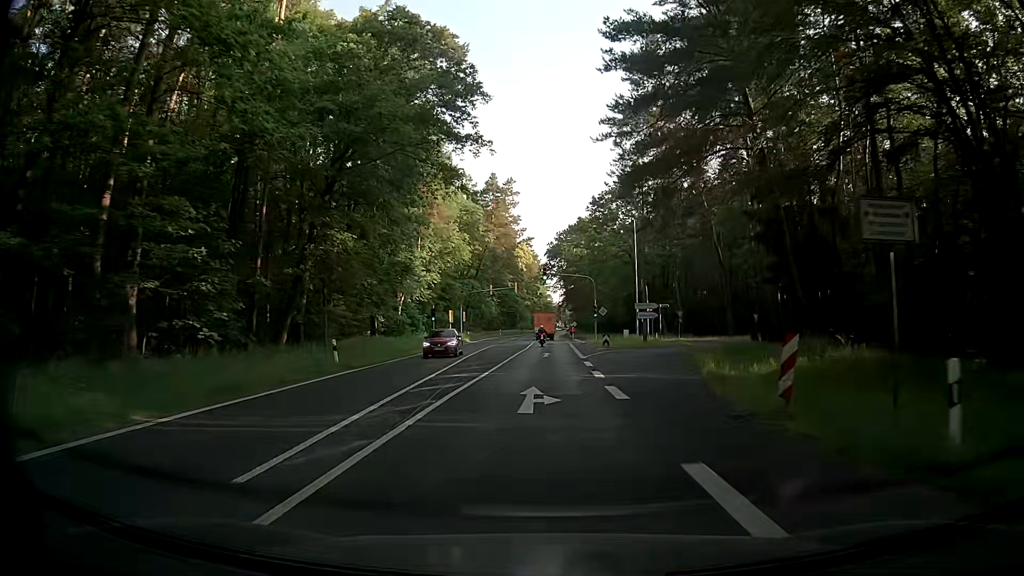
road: secondary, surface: asphalt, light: Day
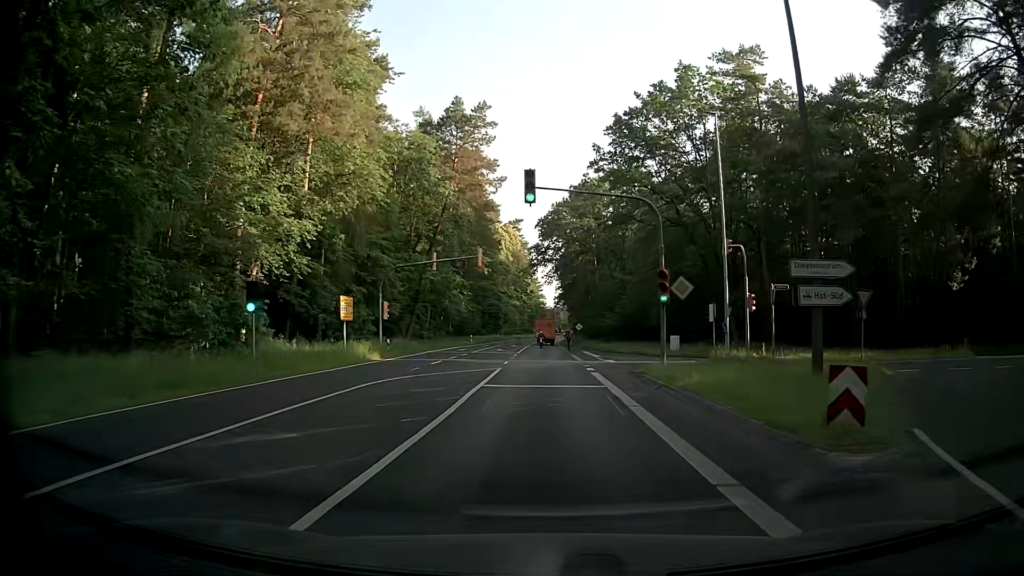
(+0.6, +36.3) m; +2°
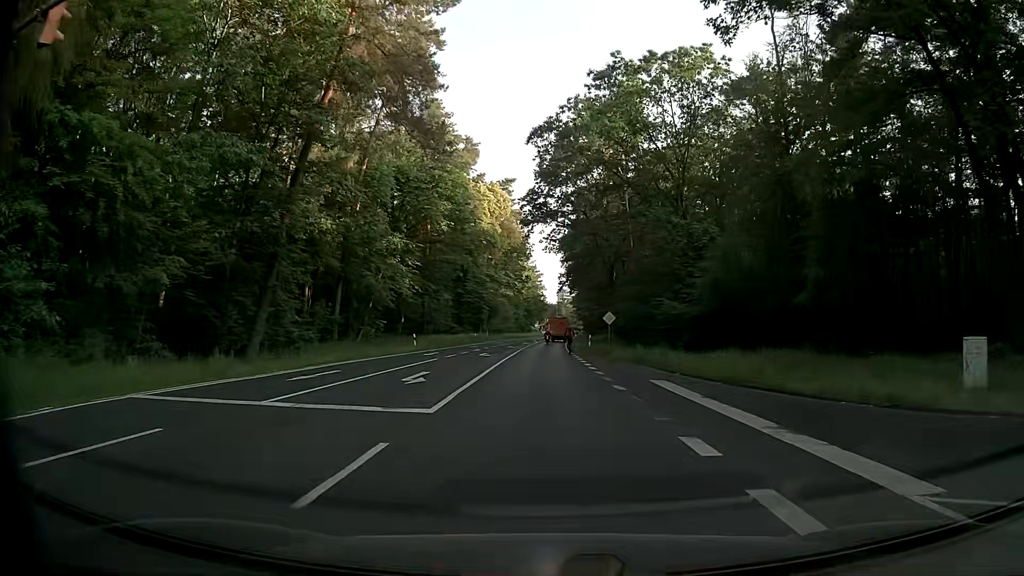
(0.0, +36.3) m; -1°
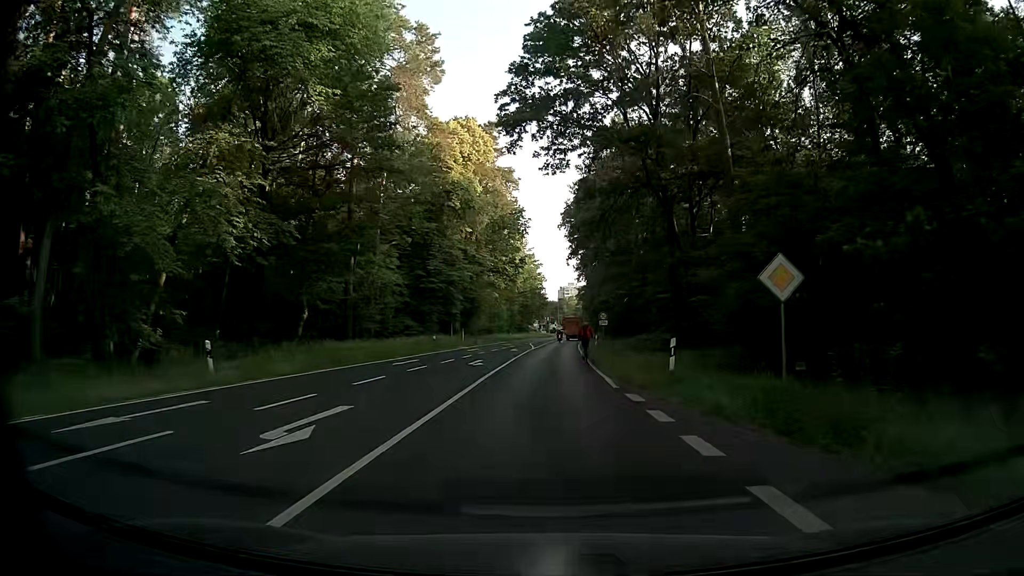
(+0.2, +29.9) m; 0°
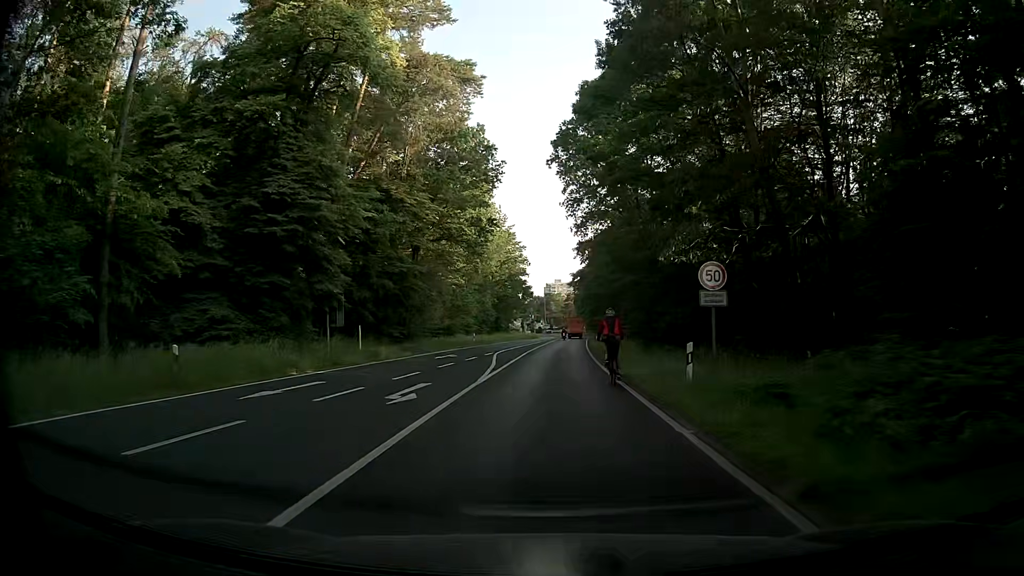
(+0.4, +34.4) m; +1°
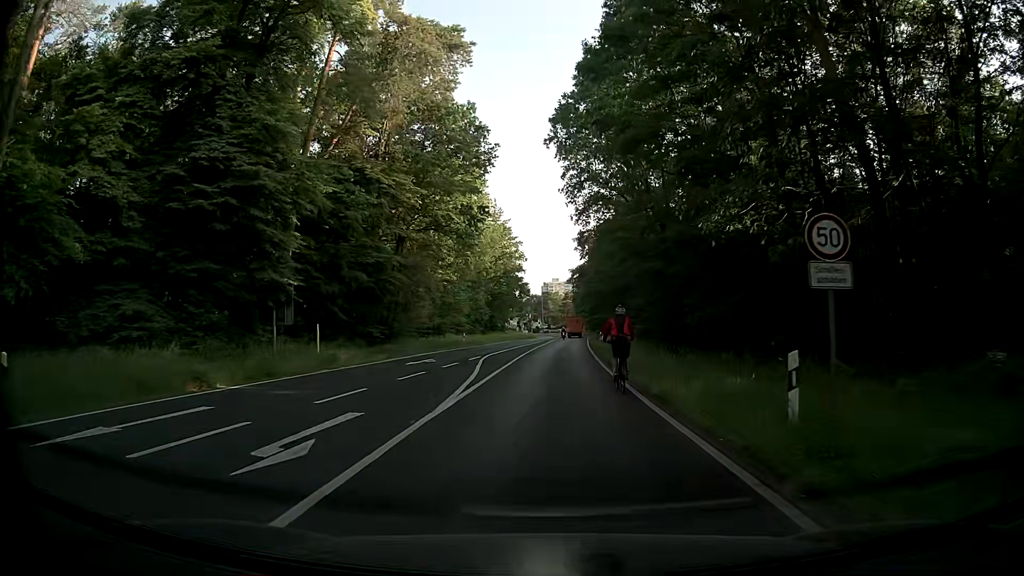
(0.0, +6.2) m; +2°
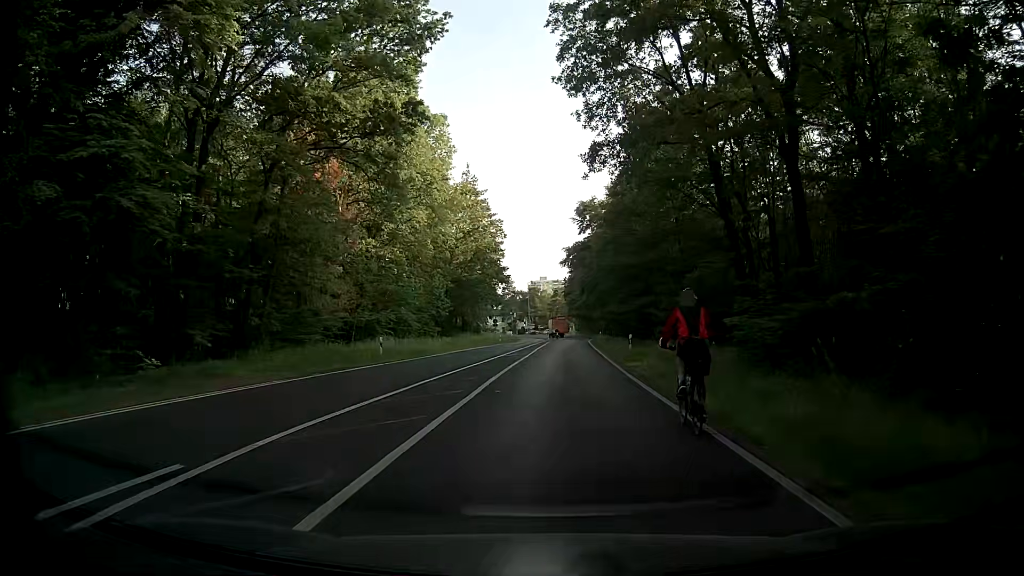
(-0.2, +26.8) m; +1°
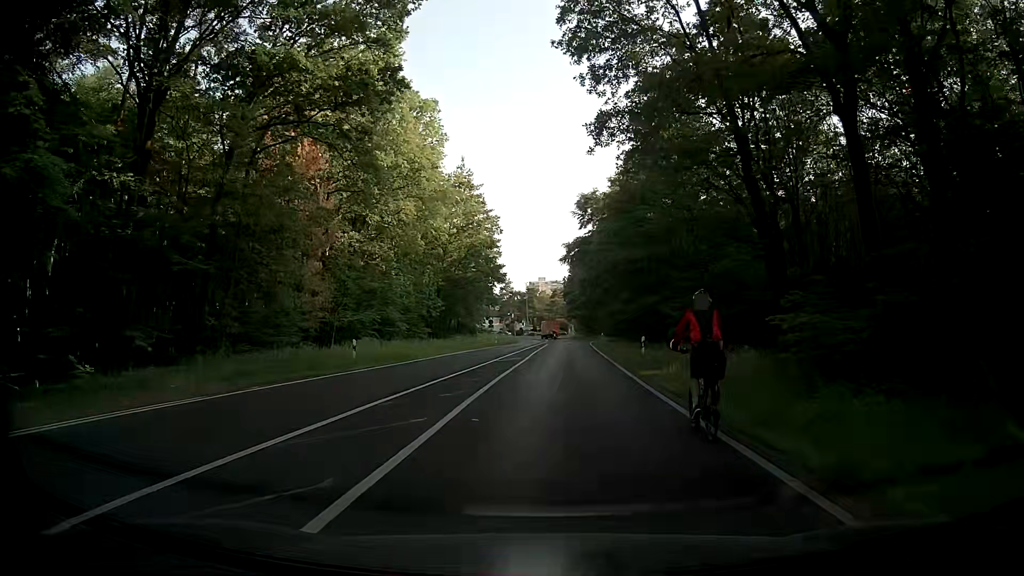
(-0.1, +4.5) m; 0°
(0, +10) (0, +20) (0, +30) (0, +40) (0, +50) (0, +60) (0, +70) (0, +80) (+1, +90) (+1, +100) m
